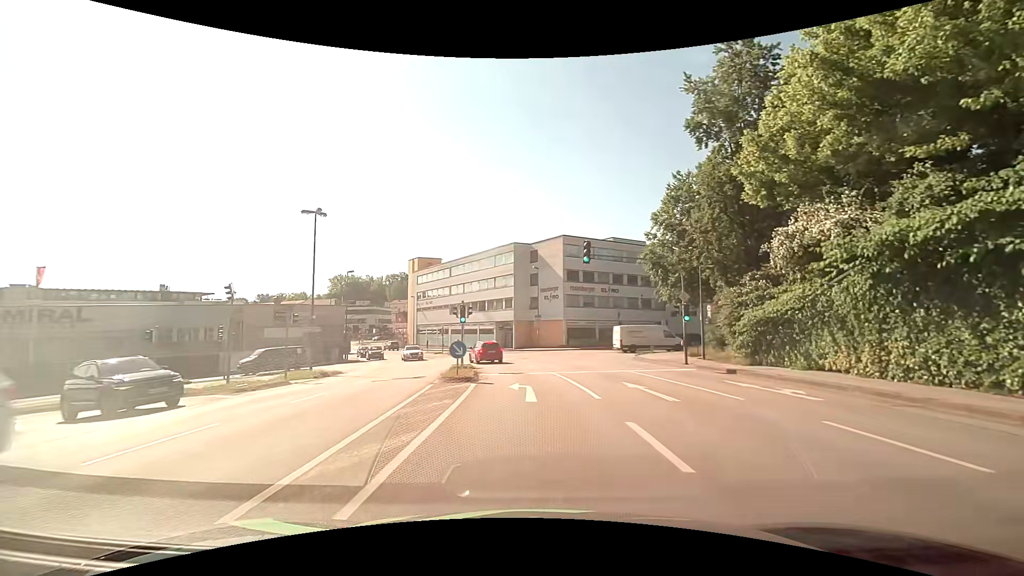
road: tertiary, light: Day
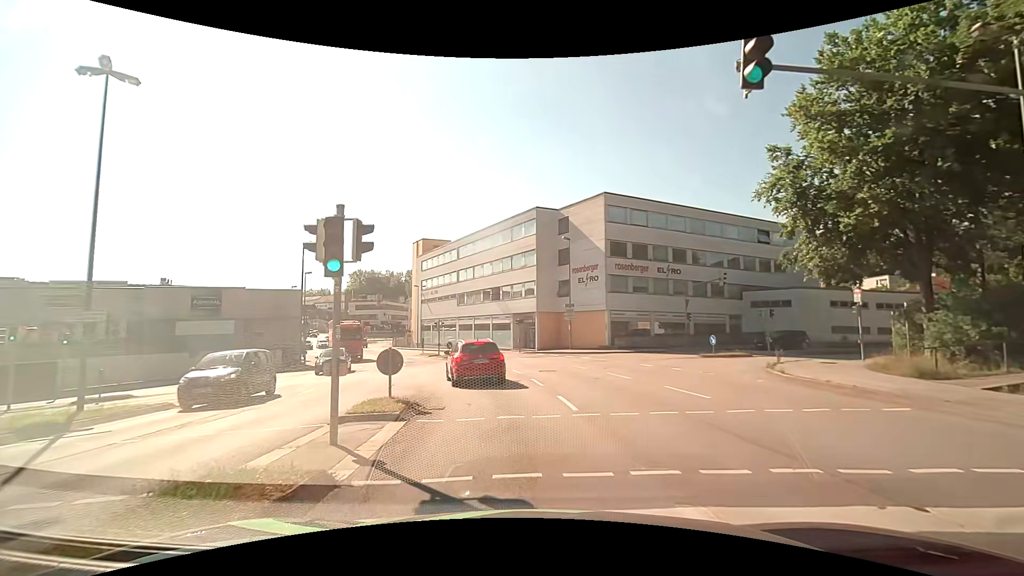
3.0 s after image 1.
(0.0, +17.1) m; -3°
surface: asphalt
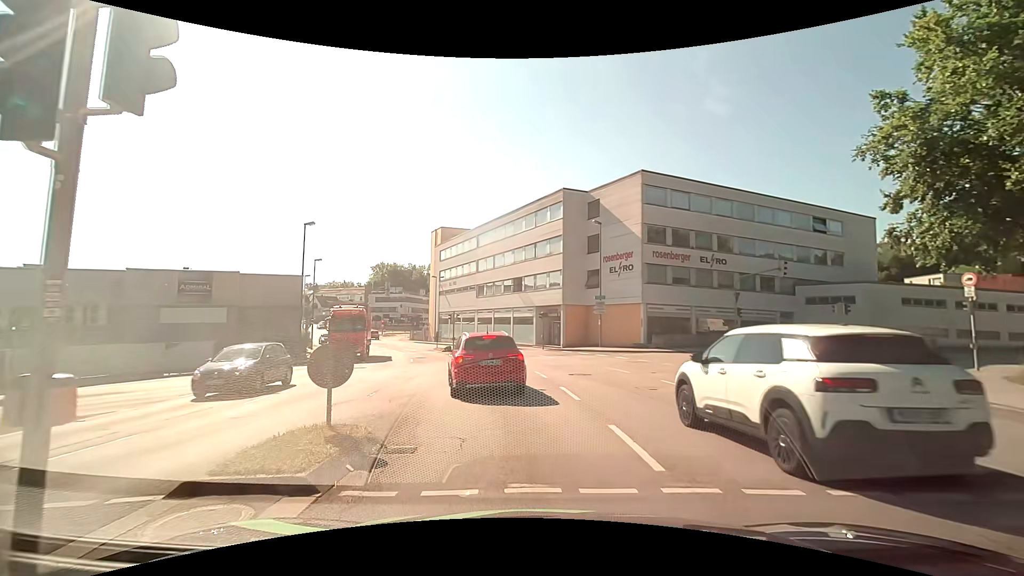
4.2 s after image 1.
(-0.1, +4.6) m; -4°
